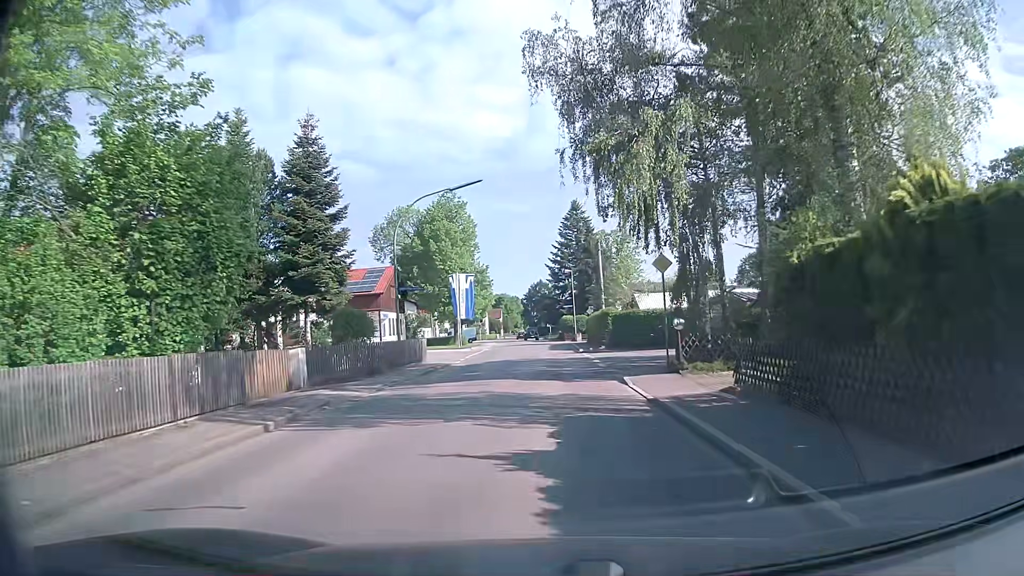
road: tertiary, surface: asphalt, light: Day
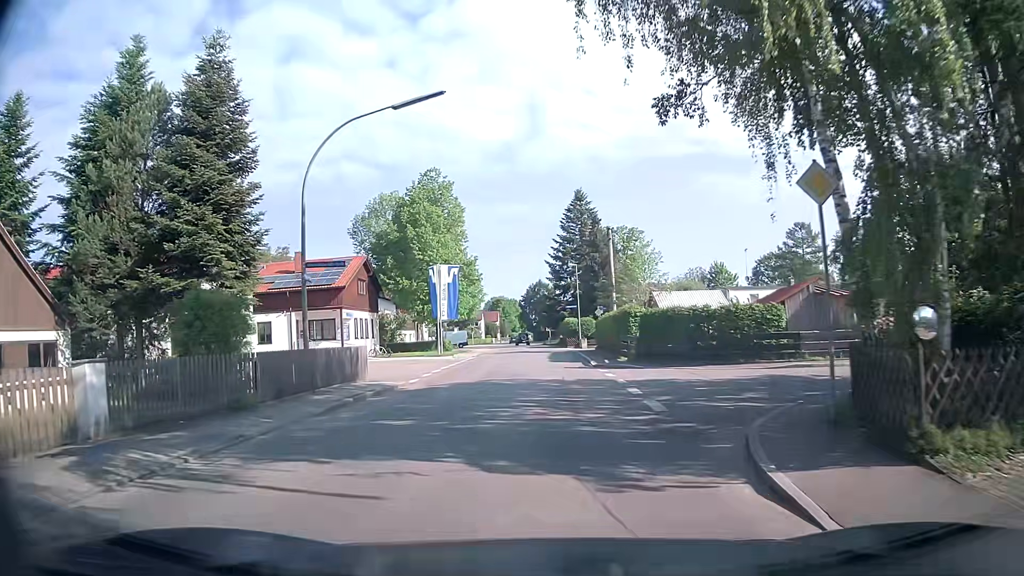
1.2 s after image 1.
(-0.1, +11.2) m; 0°
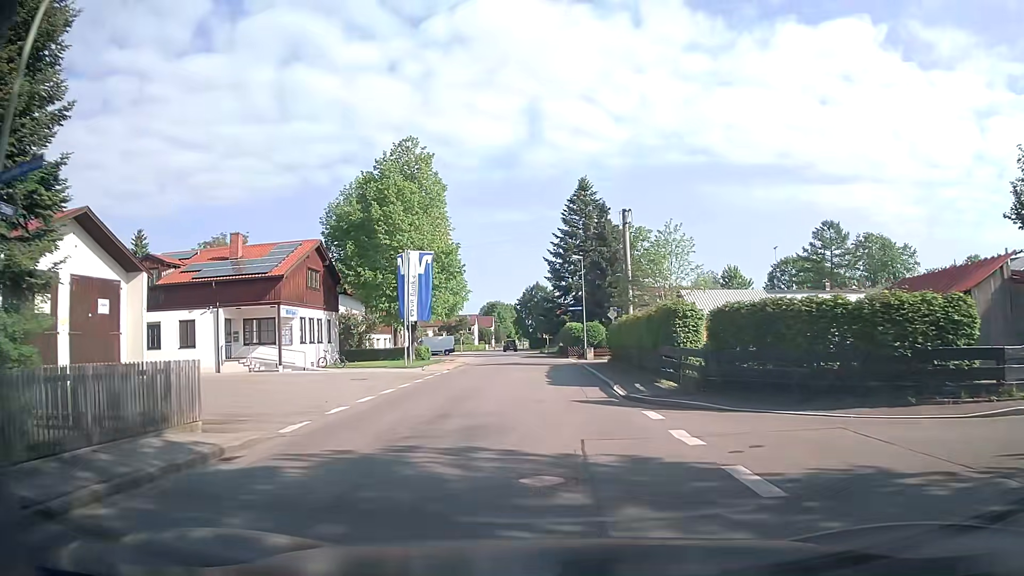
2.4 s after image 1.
(0.0, +11.5) m; 0°
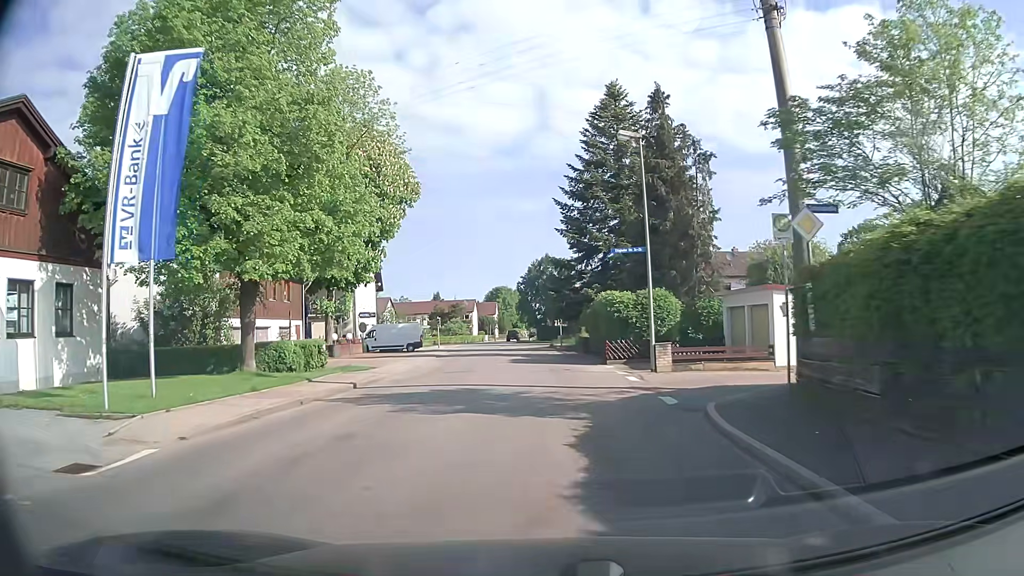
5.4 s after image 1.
(+0.3, +29.0) m; -1°
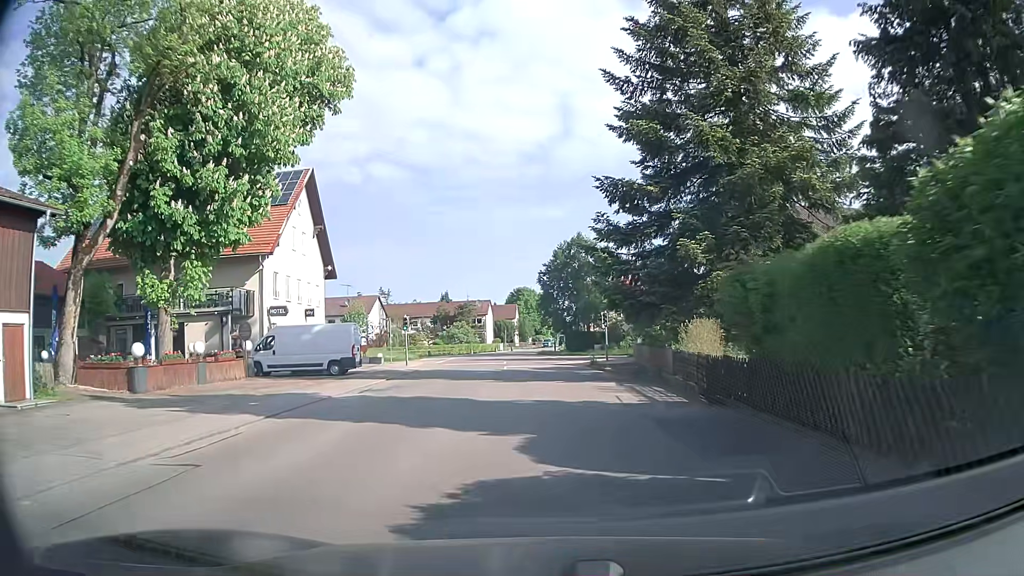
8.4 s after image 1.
(-0.5, +27.1) m; -3°
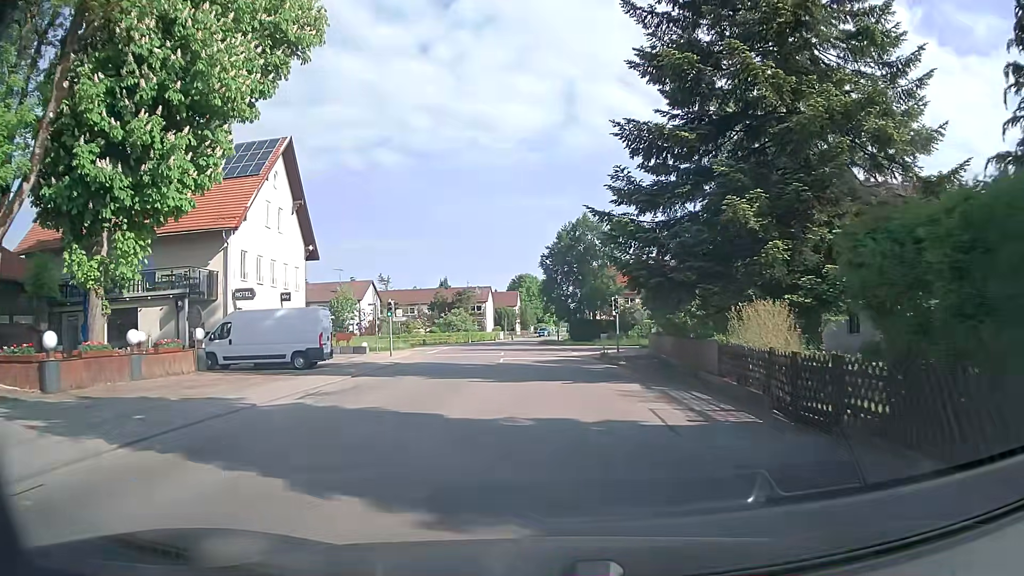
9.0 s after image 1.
(0.0, +5.0) m; +1°
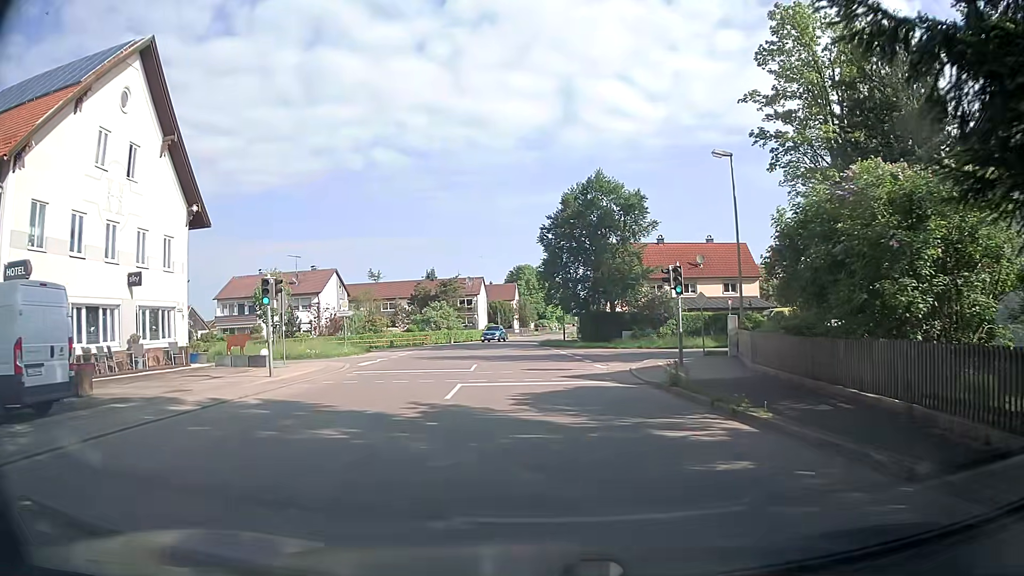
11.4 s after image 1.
(0.0, +17.0) m; -2°
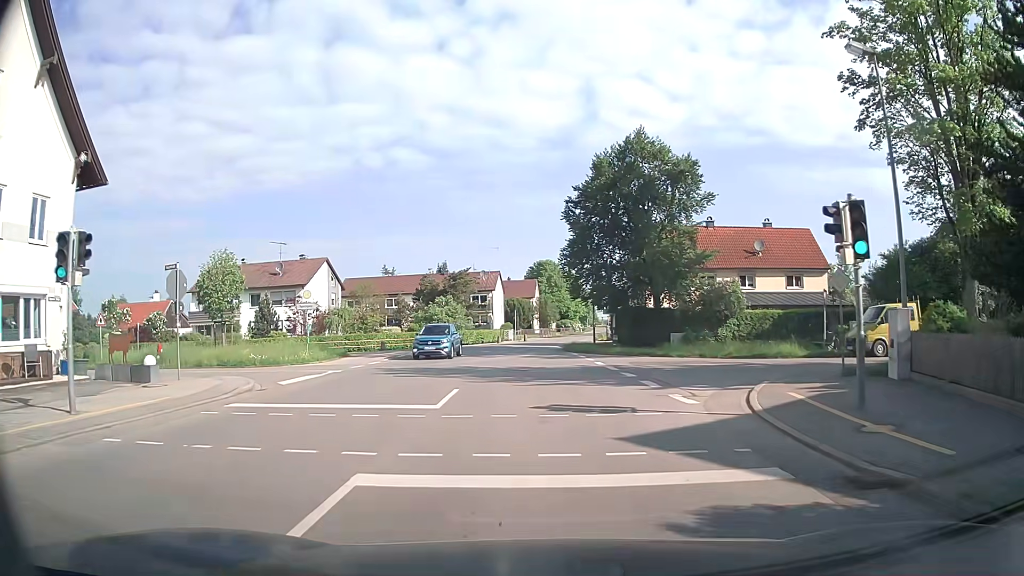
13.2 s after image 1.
(+0.1, +10.8) m; 0°
